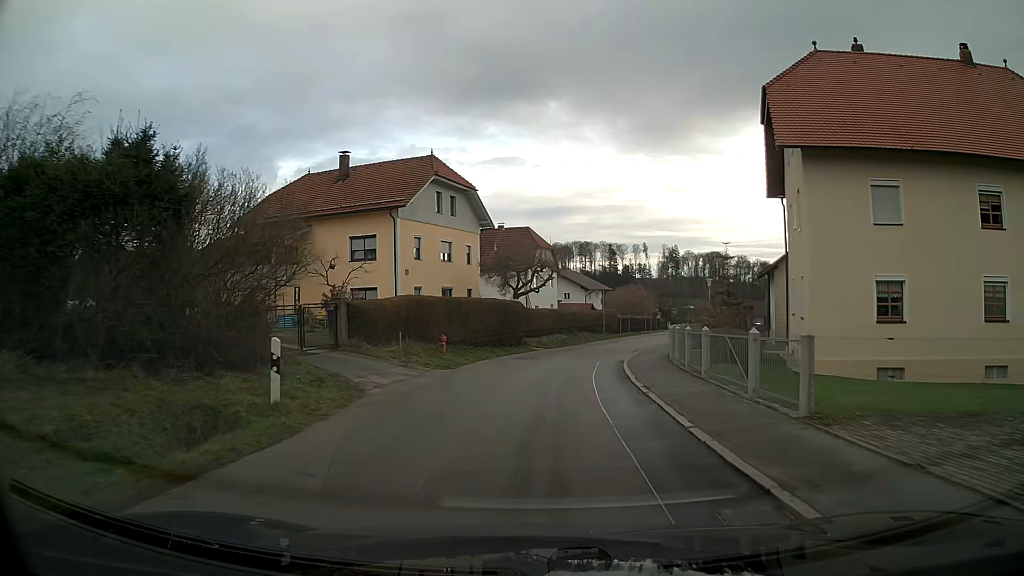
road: residential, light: Day
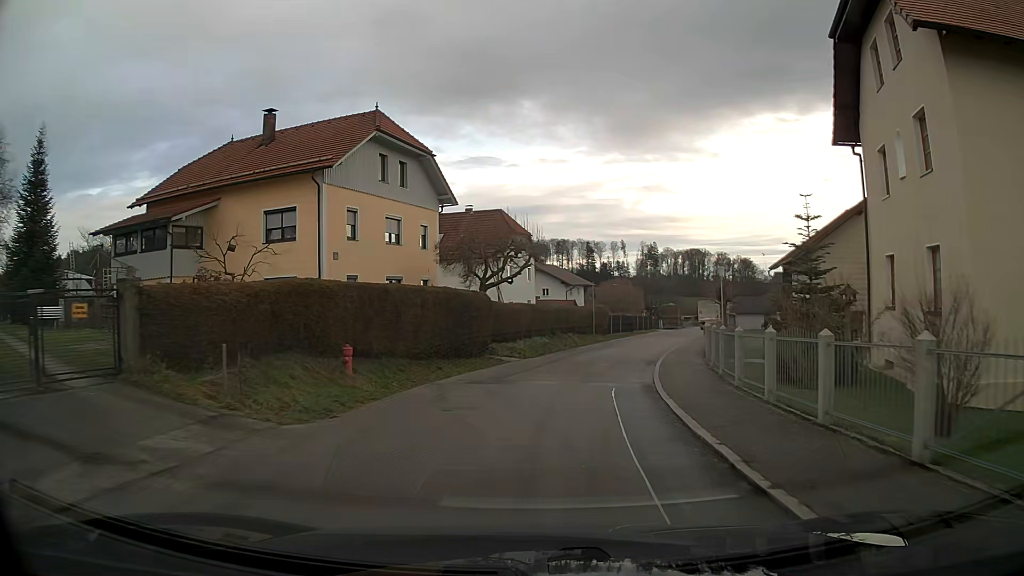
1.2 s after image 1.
(+0.2, +9.6) m; +2°
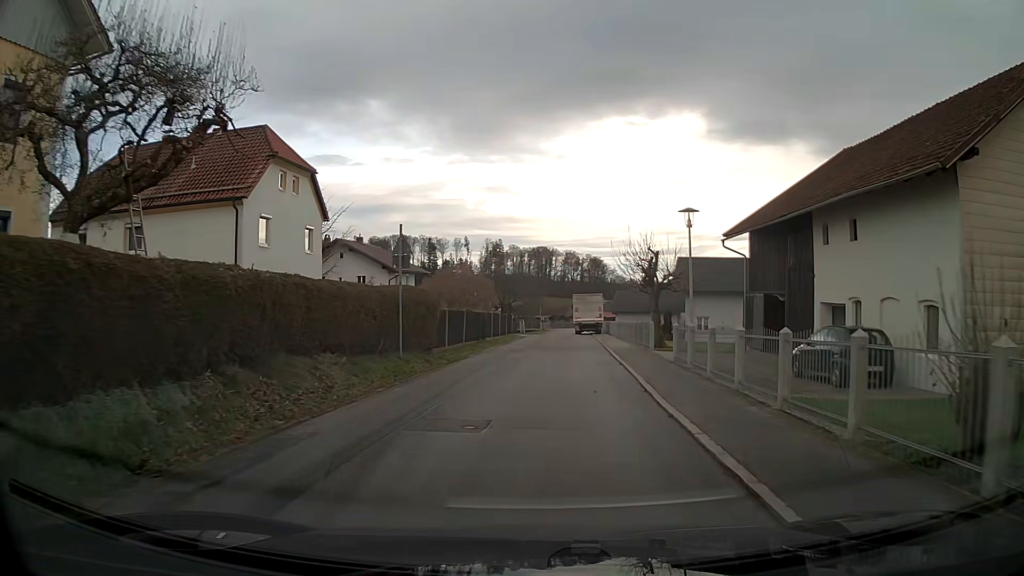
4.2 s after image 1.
(+2.6, +23.4) m; +13°
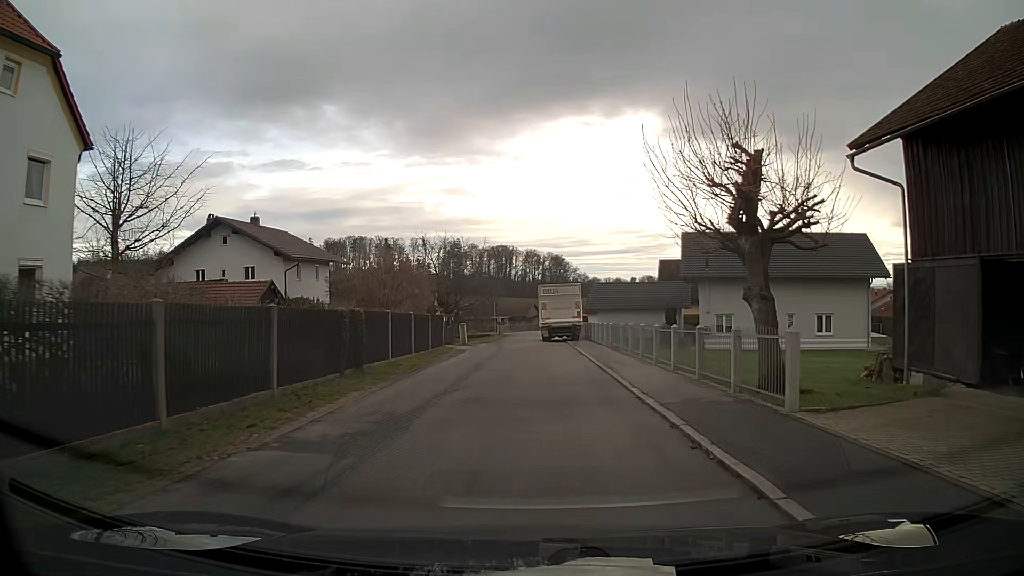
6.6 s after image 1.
(+0.6, +17.6) m; +3°
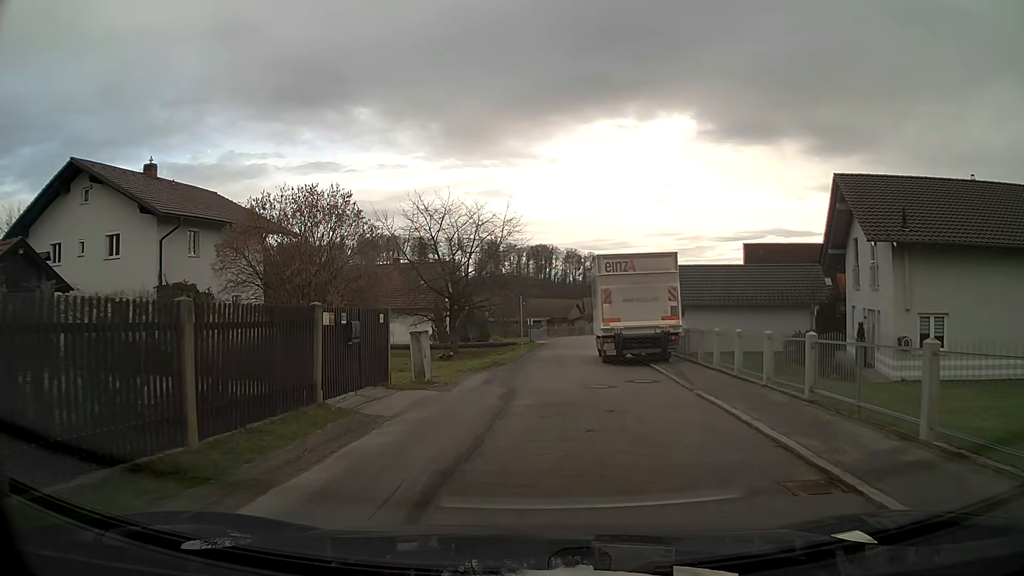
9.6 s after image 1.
(-0.5, +20.1) m; -4°
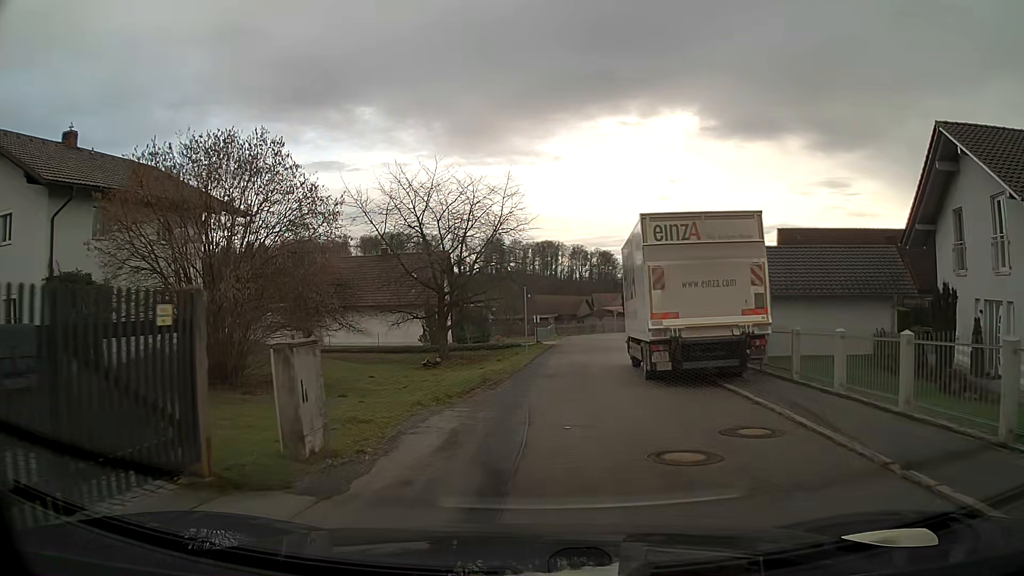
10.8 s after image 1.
(0.0, +7.7) m; 0°
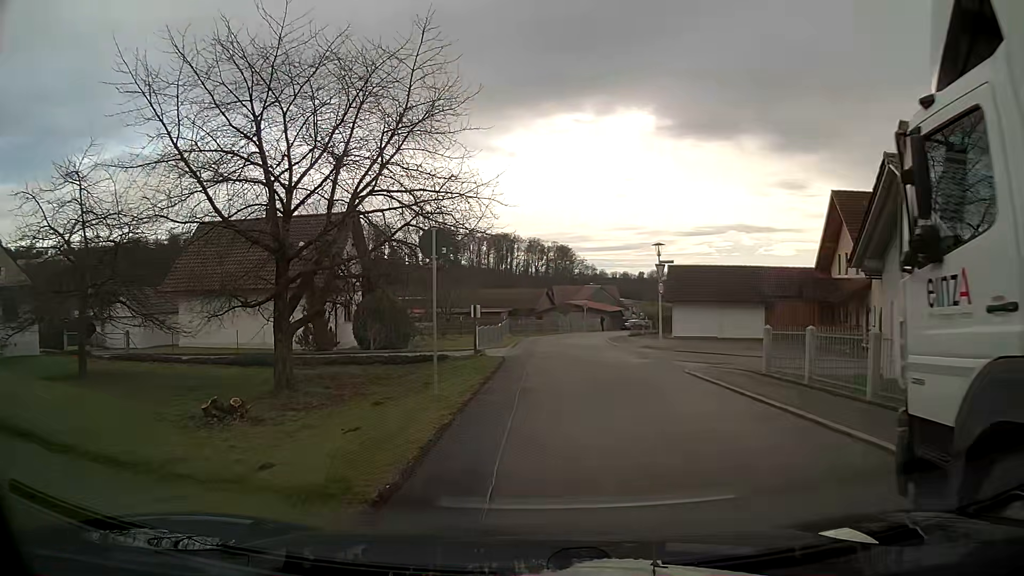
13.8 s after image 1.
(+0.5, +17.5) m; +4°
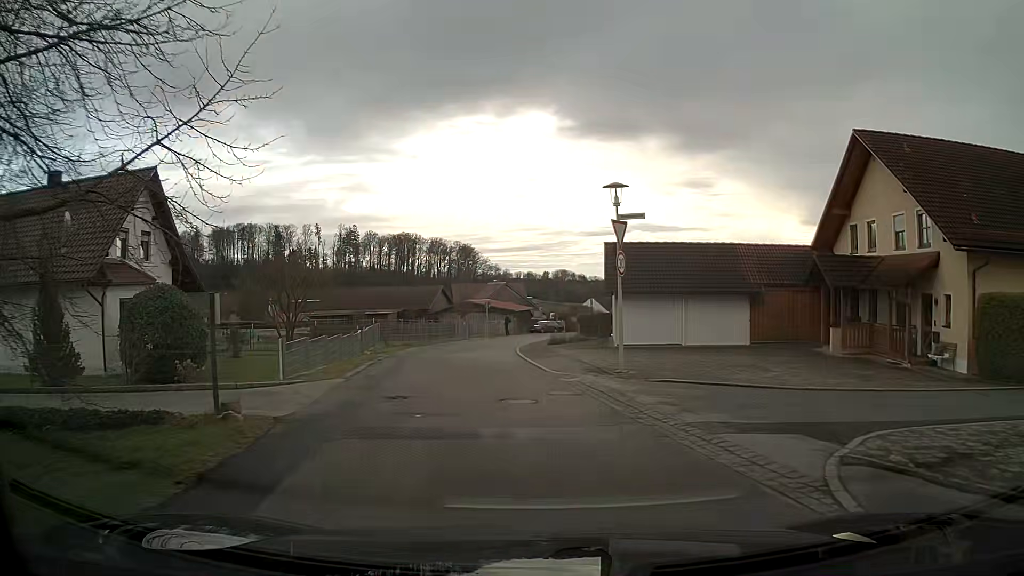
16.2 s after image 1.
(+0.9, +13.5) m; +7°
(0, +10) (-1, +20) (-2, +30) (-2, +40) (0, +50) (+2, +60) (+4, +69) (+6, +79) (+9, +89) (+11, +99) m
